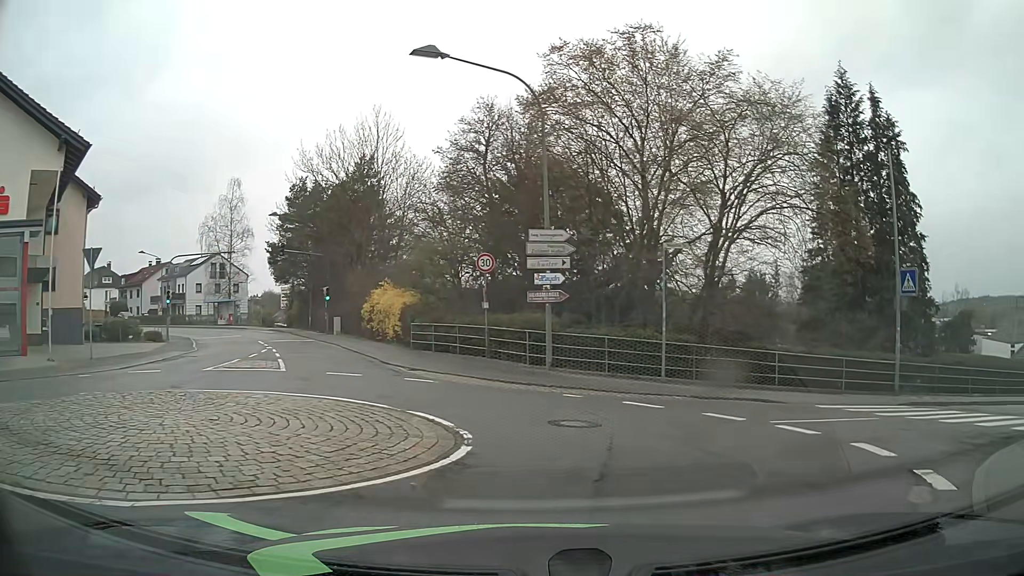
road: unclassified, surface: asphalt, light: Day
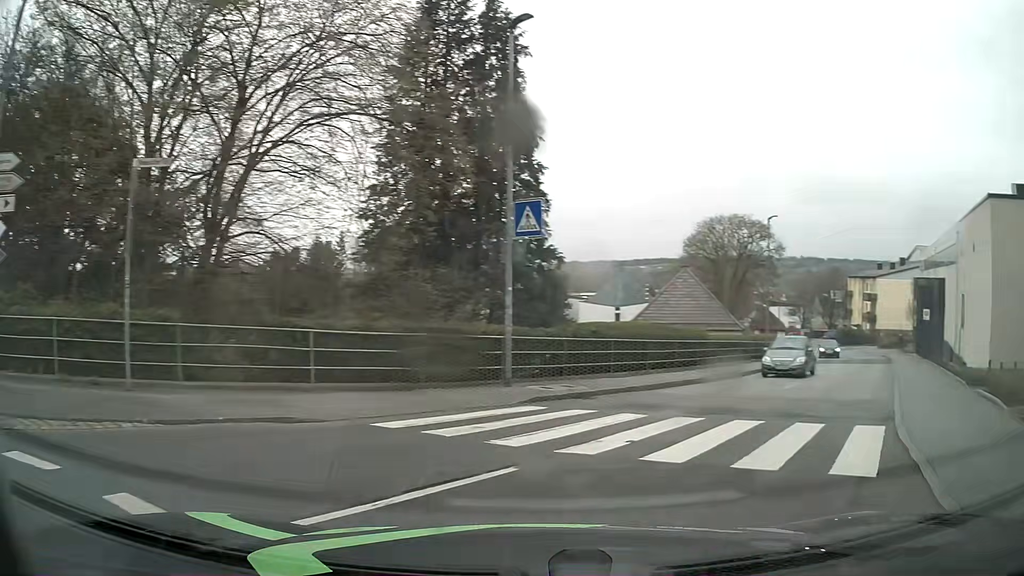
(+2.1, +7.2) m; +36°
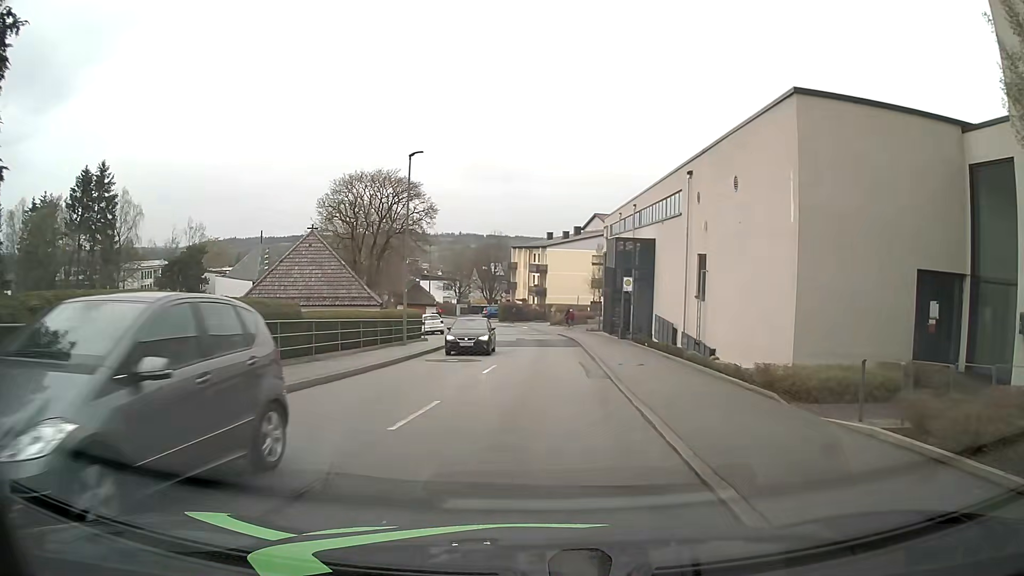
(+3.4, +9.6) m; +29°
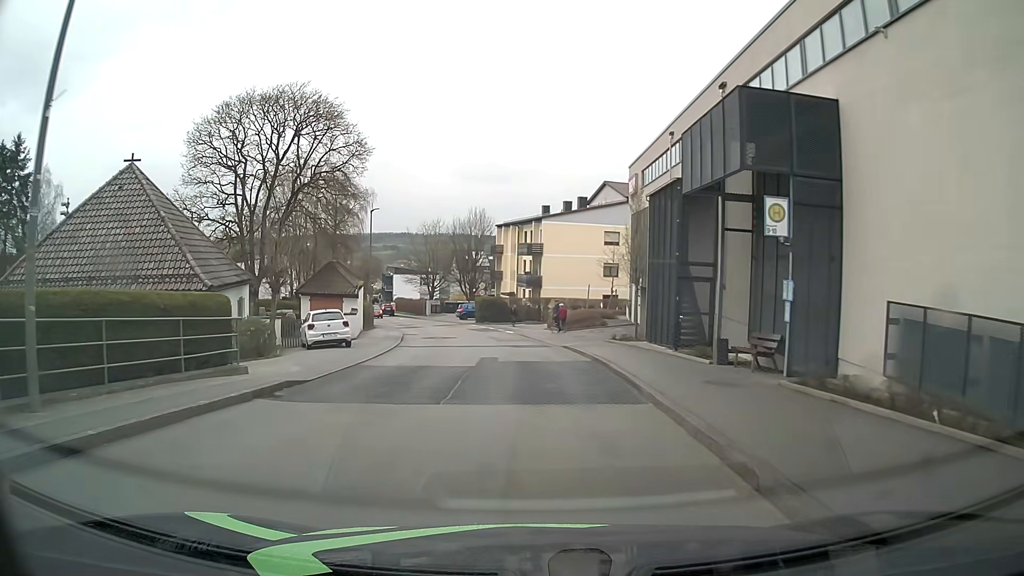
(+0.5, +22.3) m; +1°
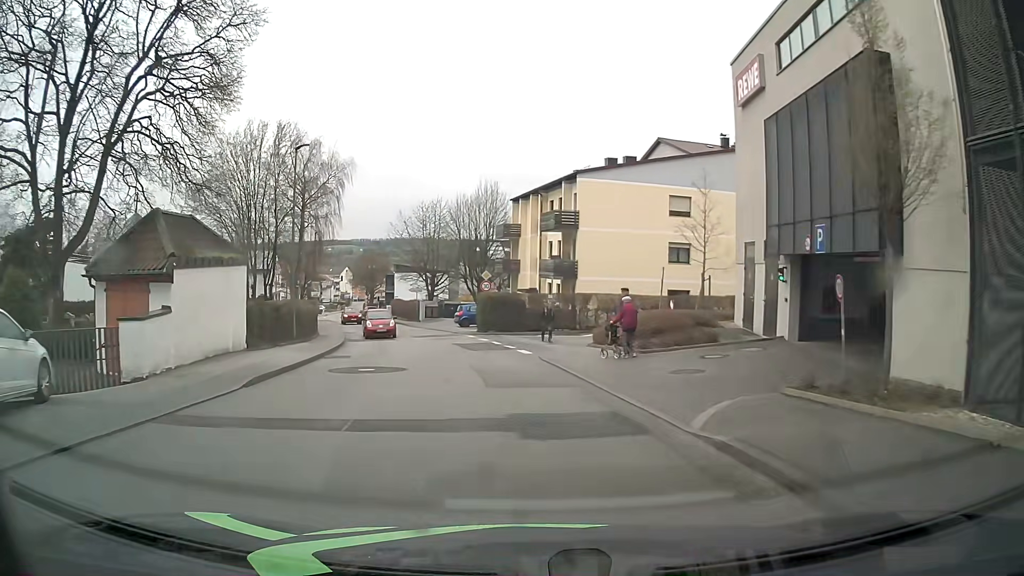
(-0.3, +19.4) m; -2°
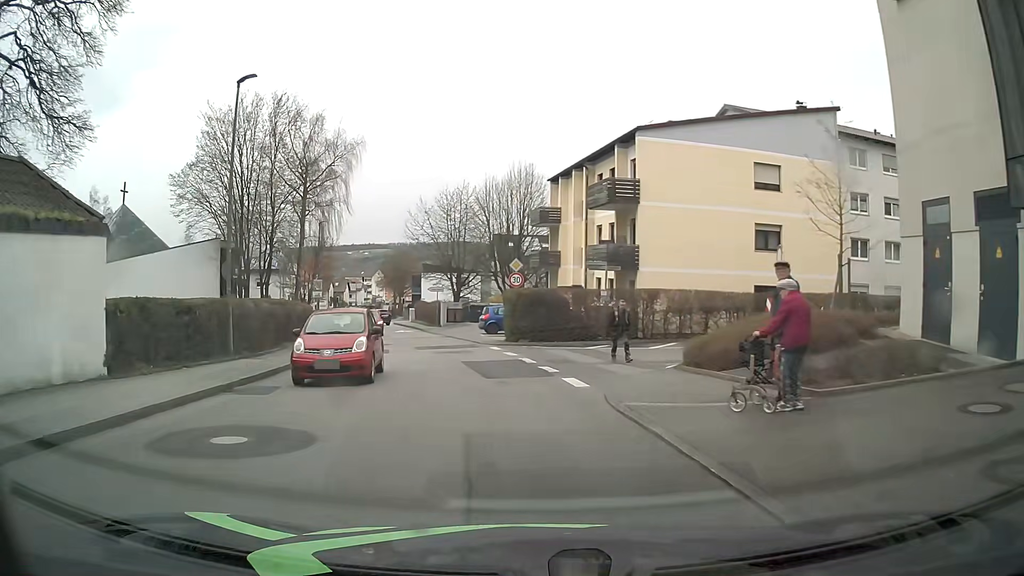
(-0.2, +9.4) m; -3°
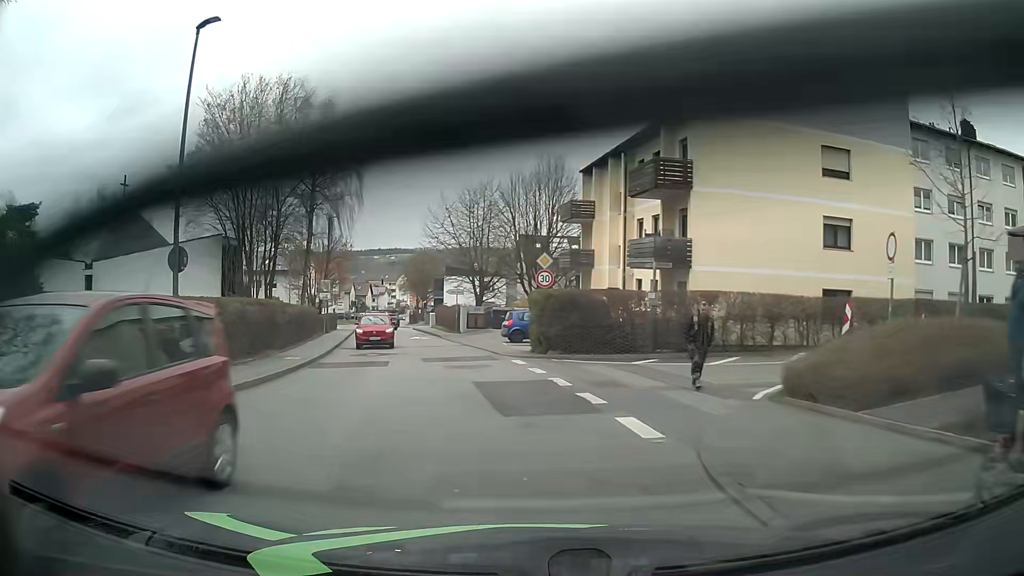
(-0.1, +4.6) m; -2°
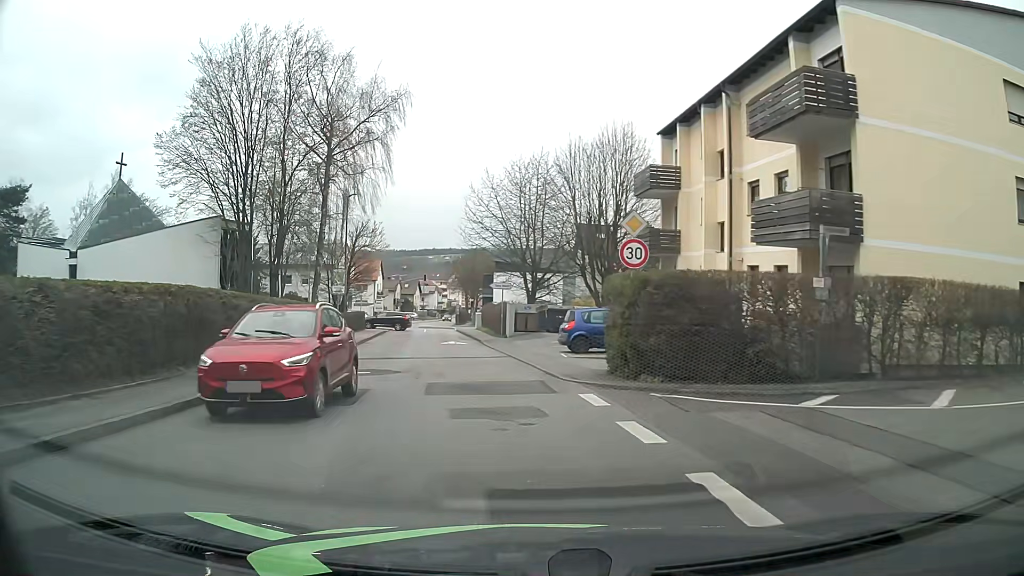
(-0.5, +9.1) m; -7°
(0, +10) (-2, +20) (-3, +30) (-4, +40) (-6, +50) (-7, +60) (-9, +69) (-10, +79) (-11, +89) (-12, +99) m
